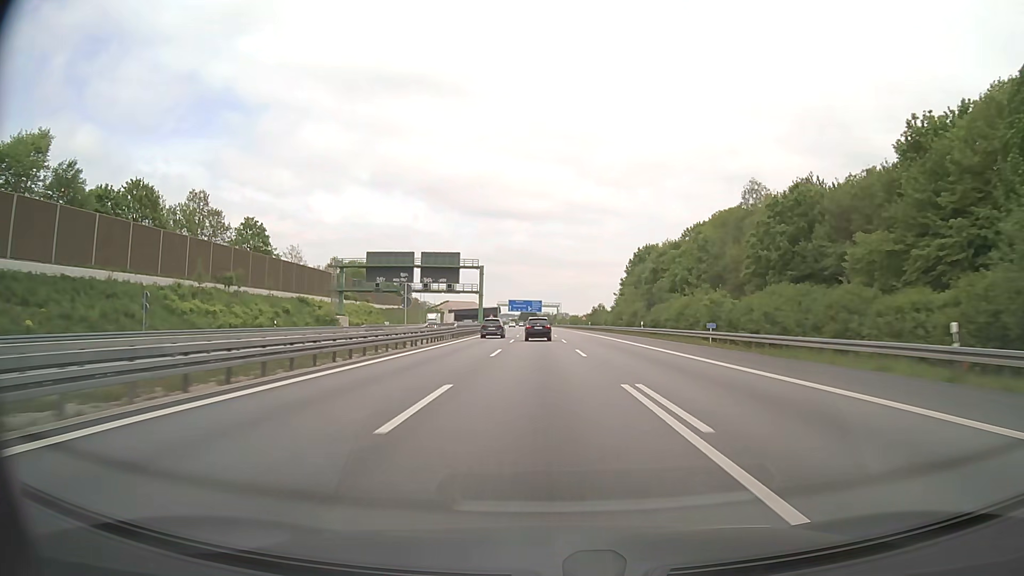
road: motorway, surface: asphalt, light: Day
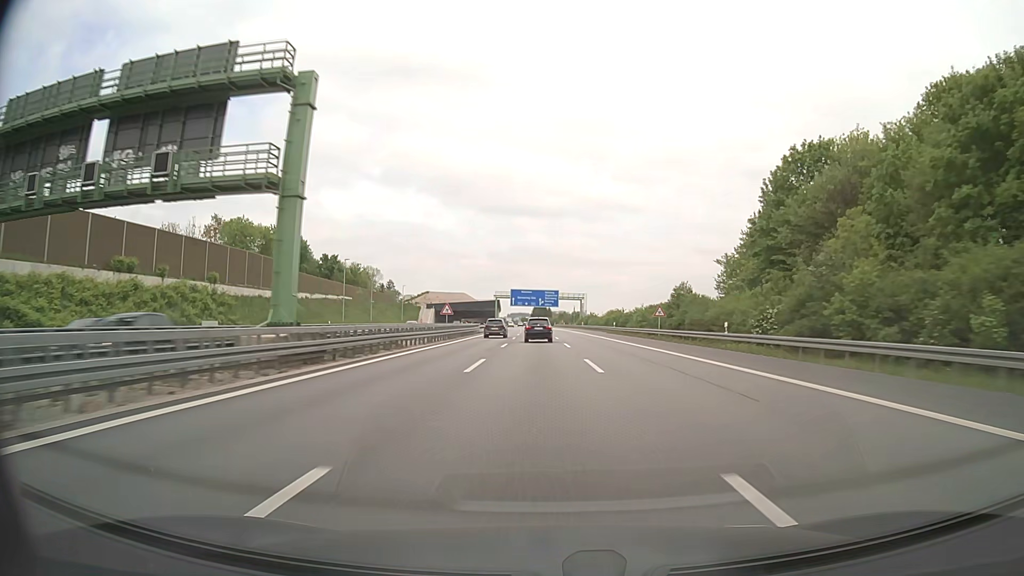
(-1.0, +80.1) m; -1°
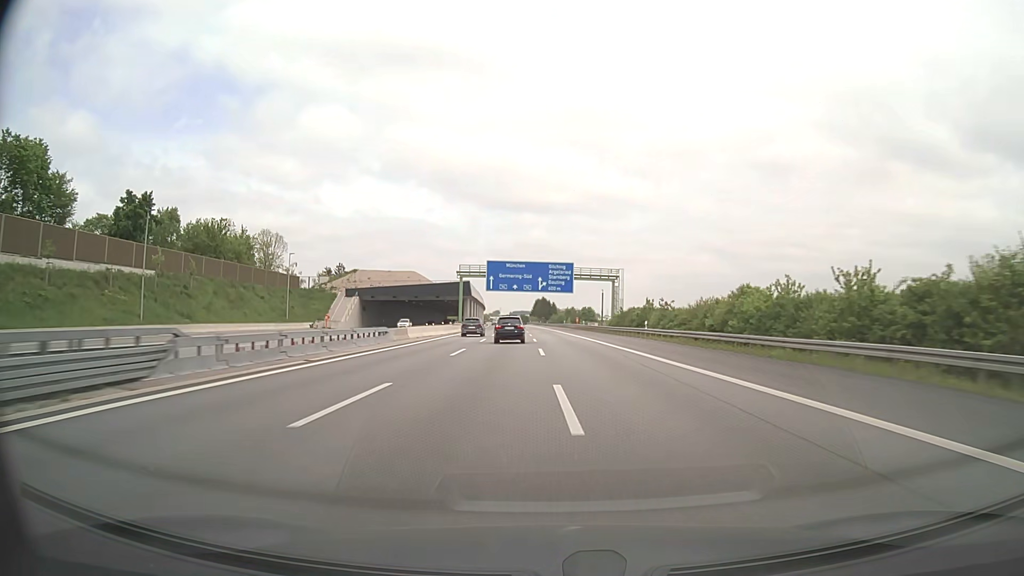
(-0.3, +81.5) m; 0°
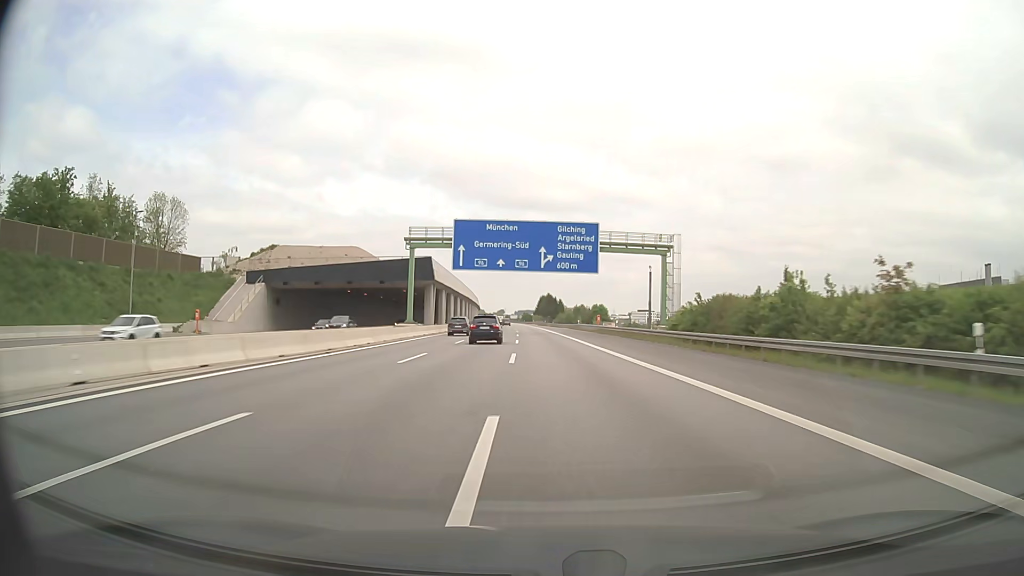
(-0.2, +40.9) m; -1°
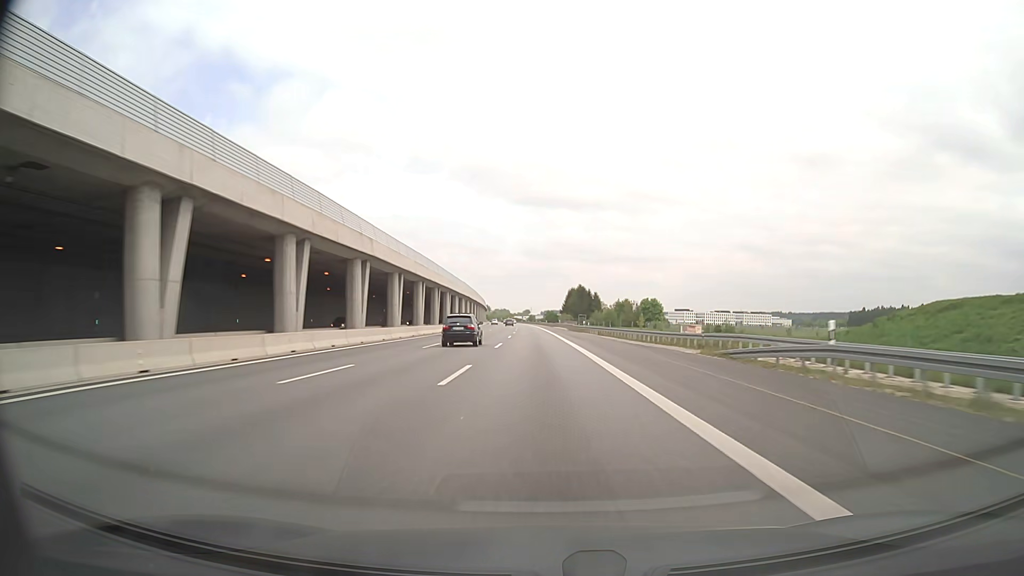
(-1.4, +81.2) m; -2°
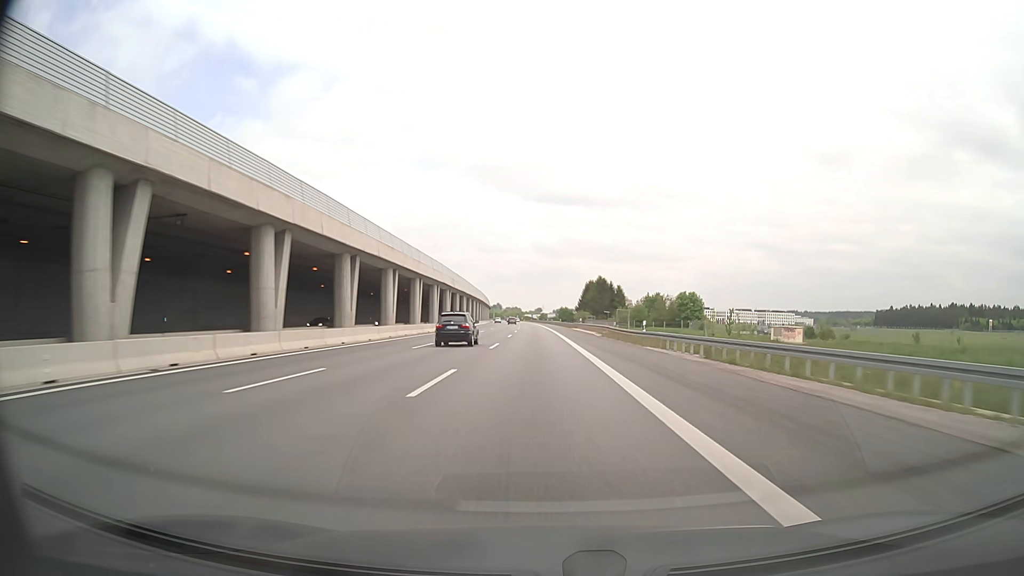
(-0.4, +40.3) m; -1°
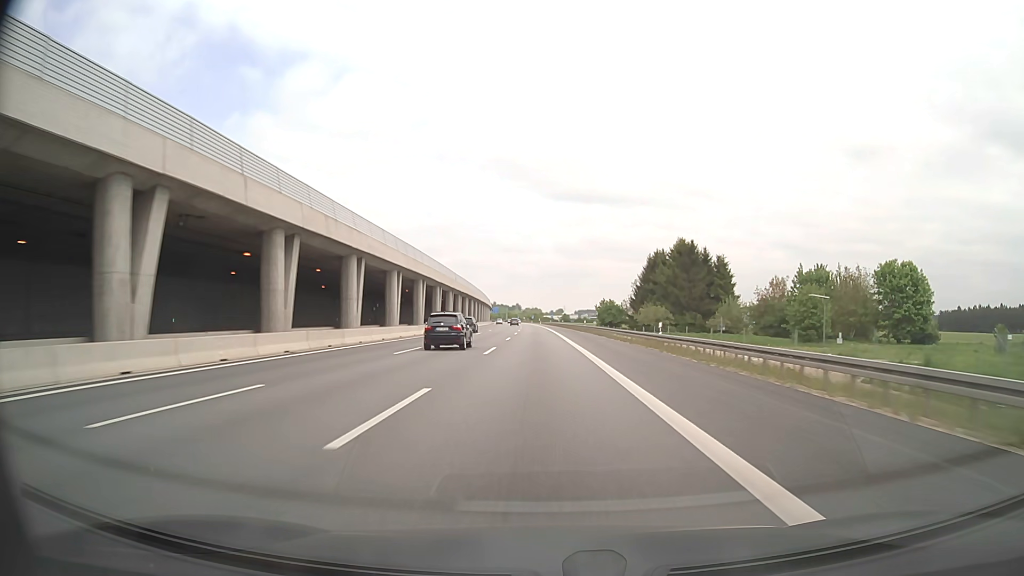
(-1.9, +99.3) m; -2°
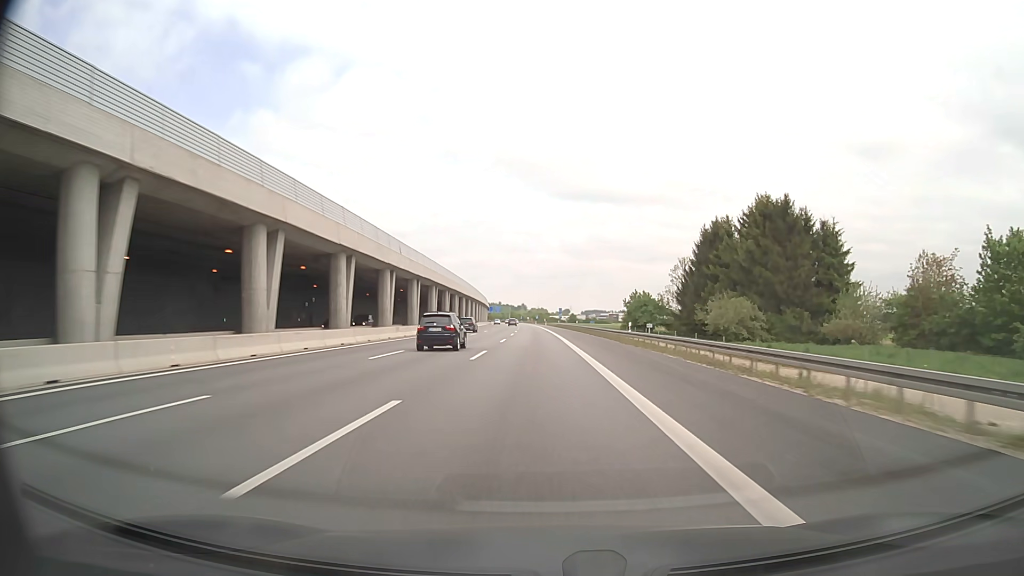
(-0.2, +39.3) m; -1°
(0, +10) (0, +20) (0, +30) (0, +40) (0, +50) (-1, +60) (-1, +70) (-1, +80) (-1, +90) (-2, +100) m
